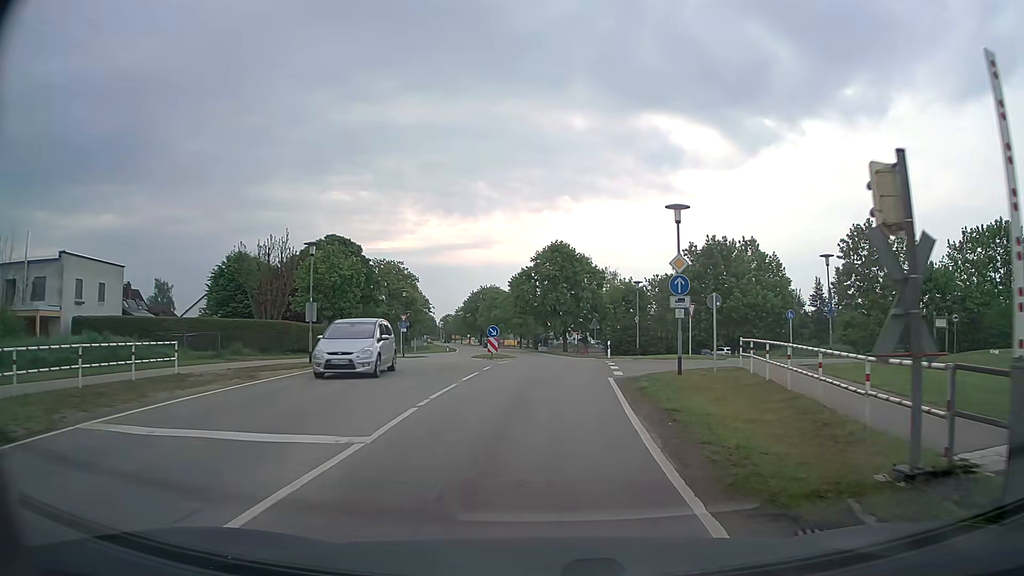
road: tertiary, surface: asphalt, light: Day
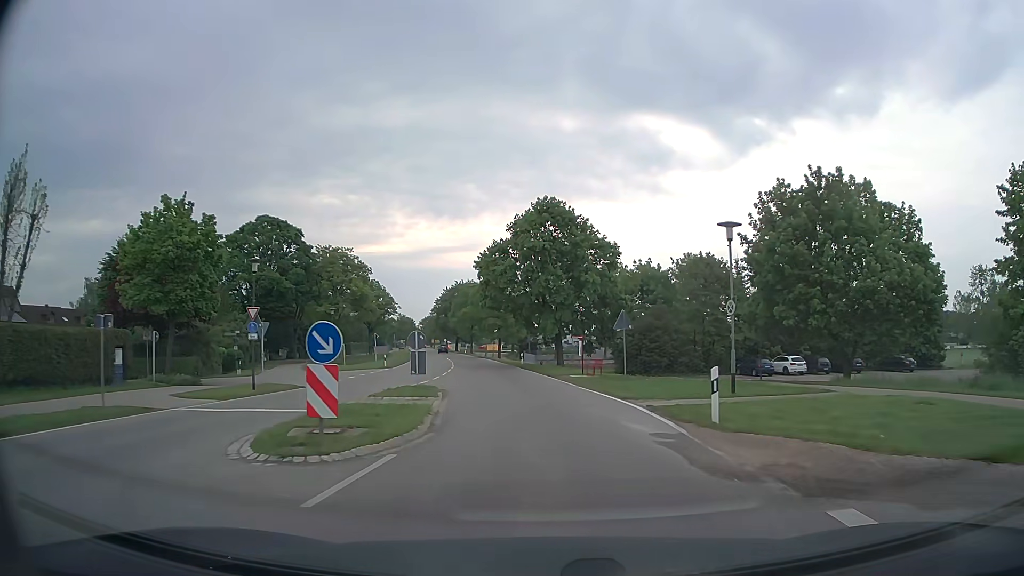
(+0.5, +25.5) m; +1°
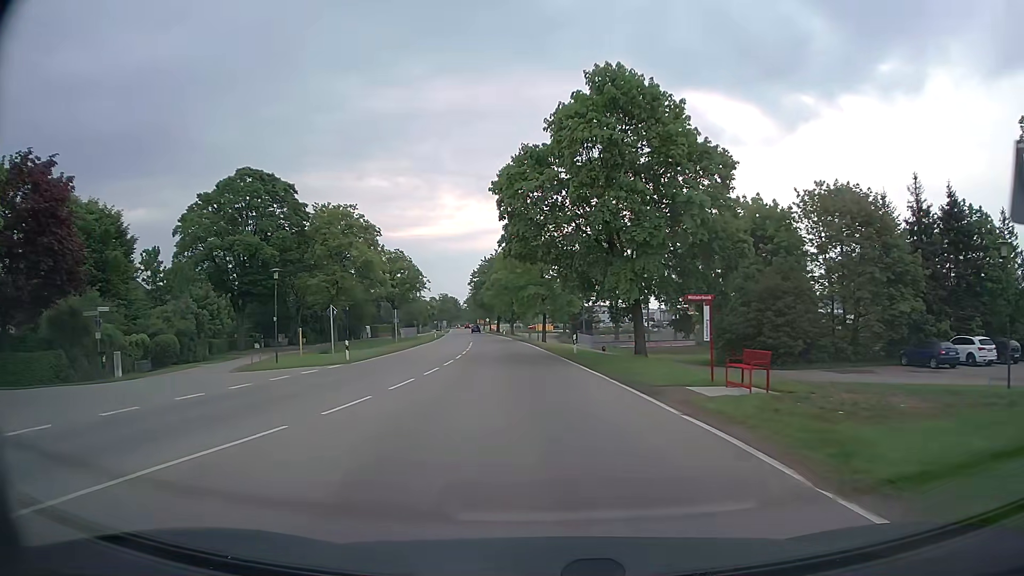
(-0.5, +21.1) m; -4°
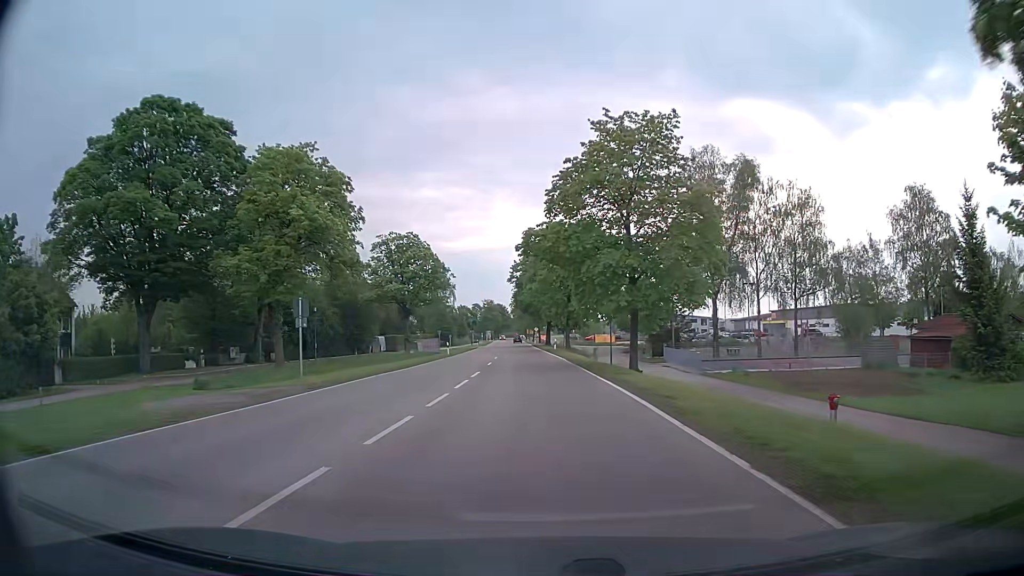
(-1.5, +29.8) m; -5°
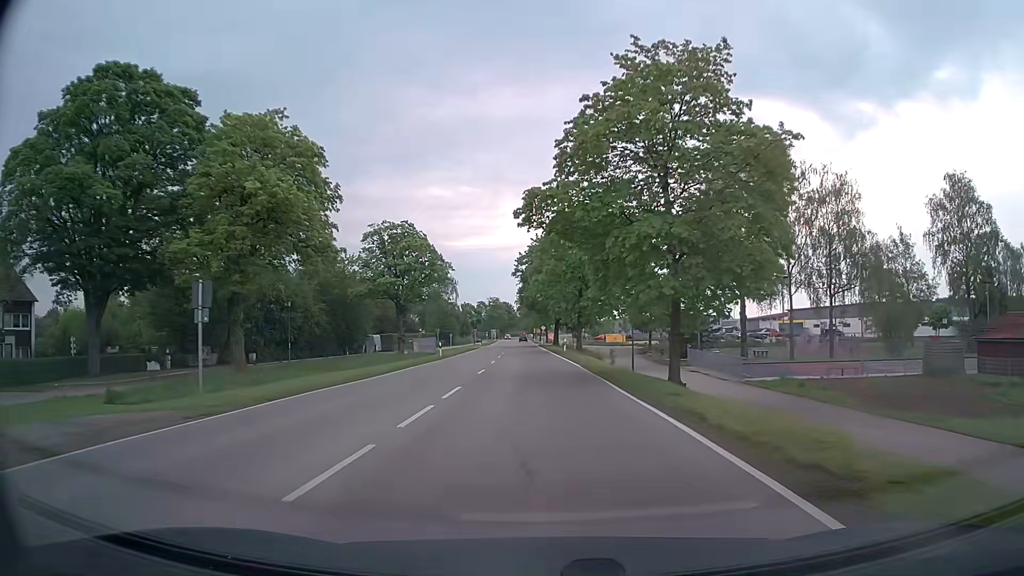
(0.0, +7.5) m; 0°
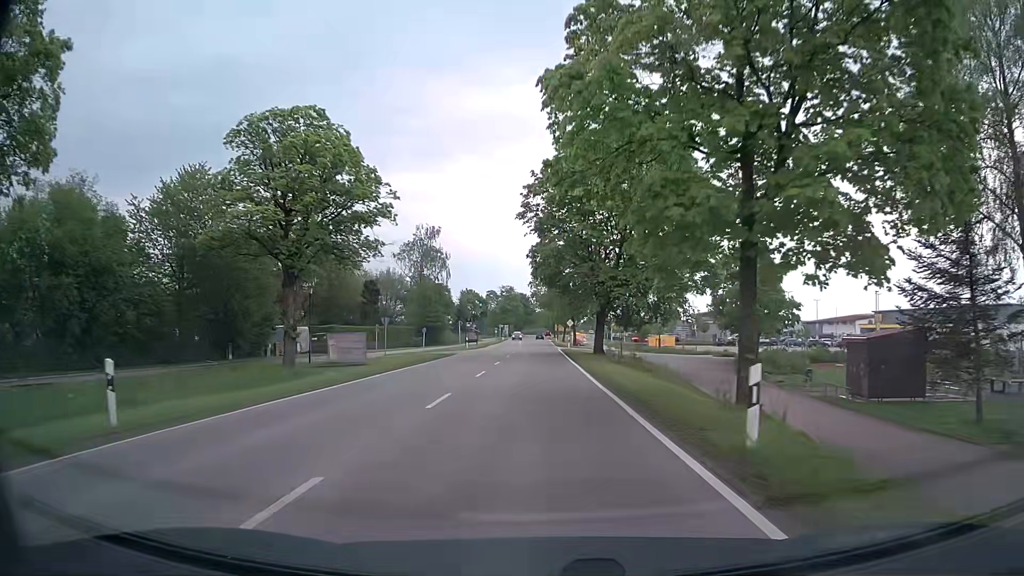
(-0.9, +38.3) m; -2°
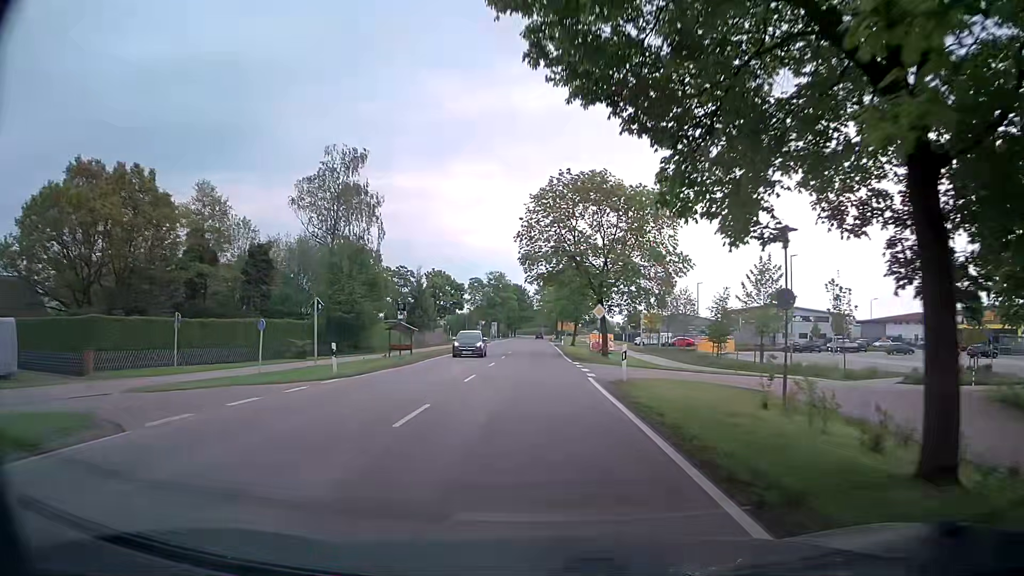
(-0.1, +38.8) m; 0°
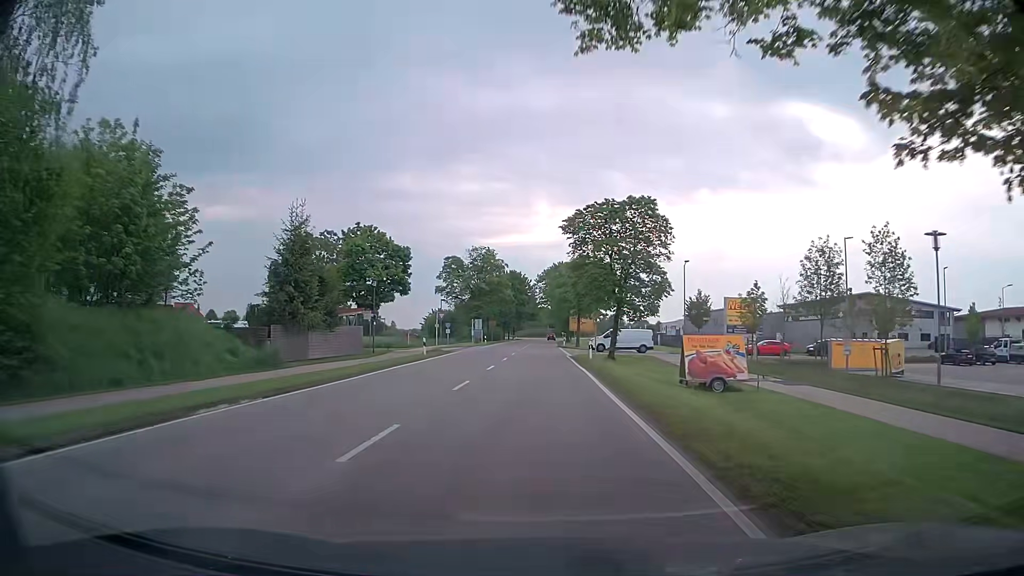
(+0.1, +38.9) m; 0°
(0, +10) (0, +20) (0, +30) (0, +40) (0, +50) (0, +60) (0, +70) (+1, +80) (+1, +90) (+1, +100) m
